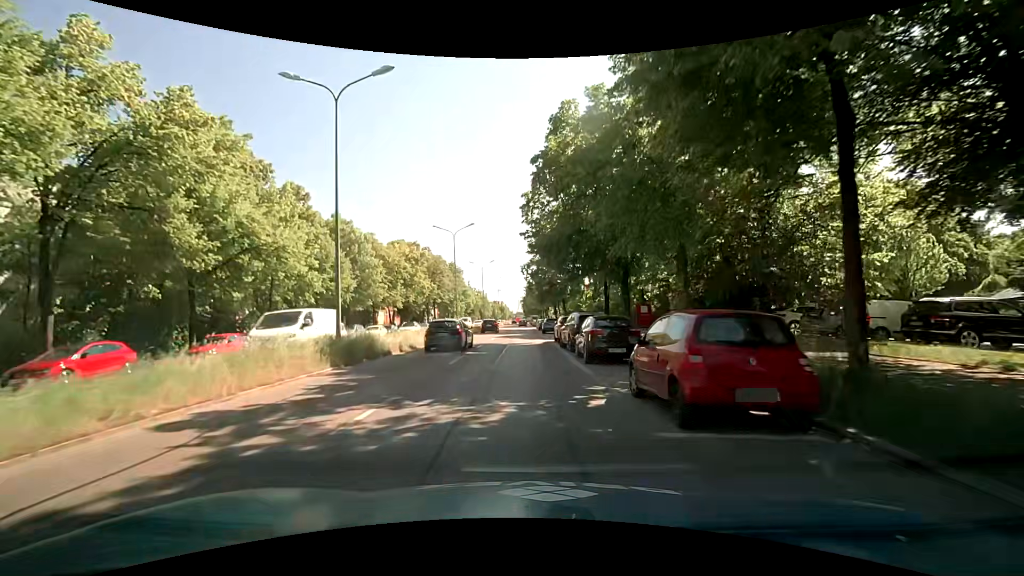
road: primary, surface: asphalt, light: Day
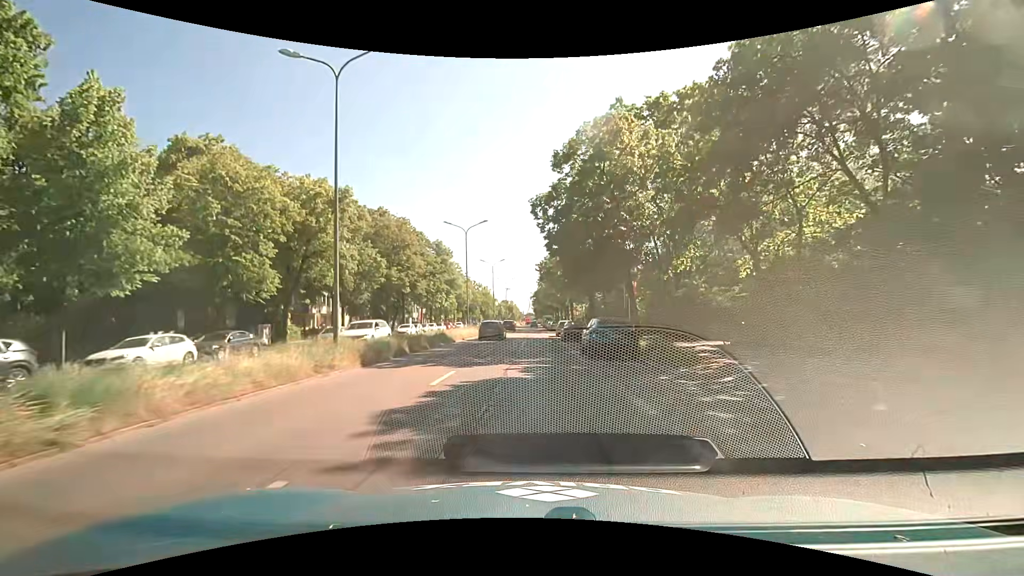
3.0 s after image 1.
(-0.8, +32.1) m; -1°
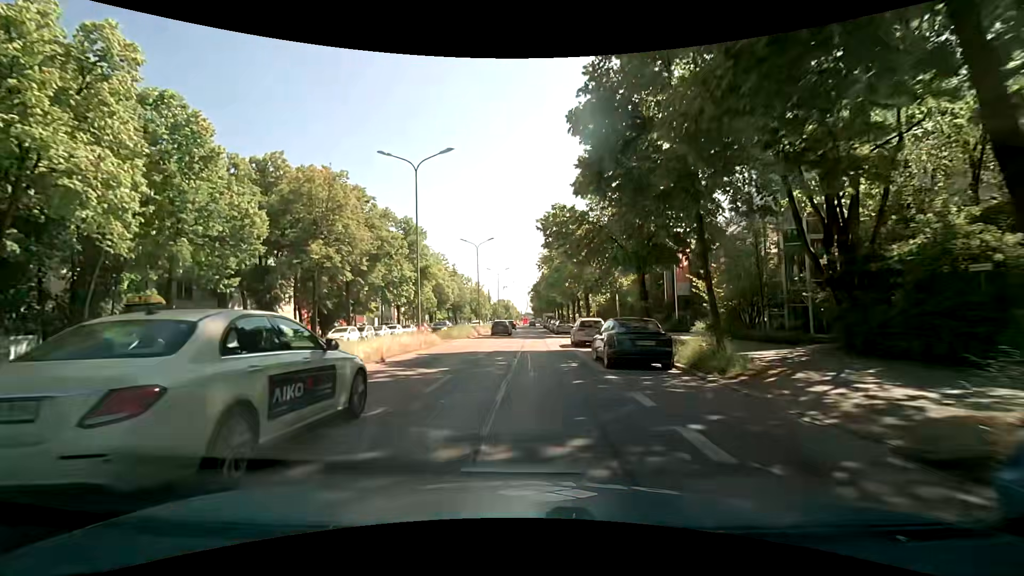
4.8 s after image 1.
(0.0, +19.6) m; -1°
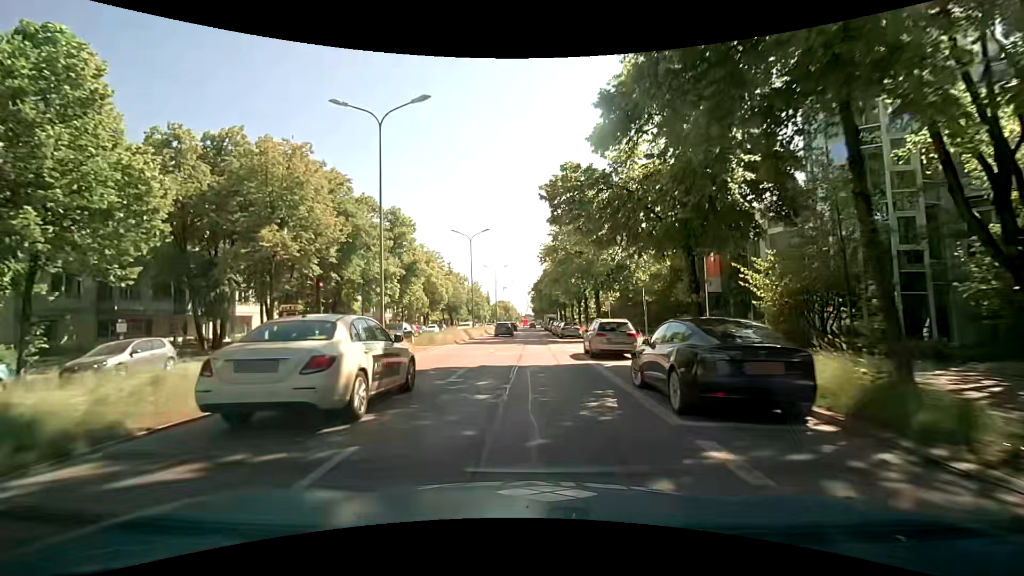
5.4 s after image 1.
(+0.1, +6.7) m; +1°
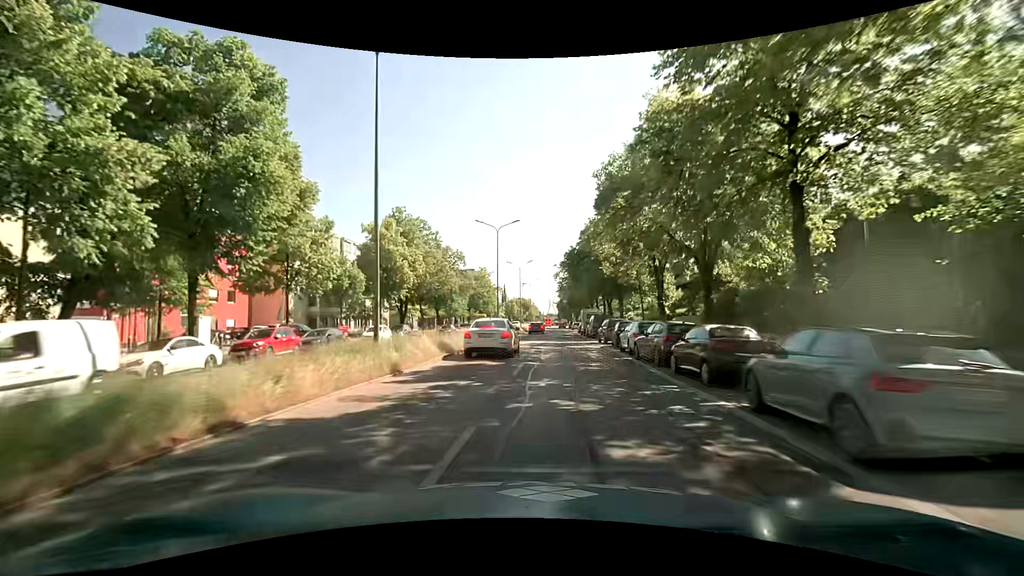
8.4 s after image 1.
(-0.6, +36.0) m; -3°
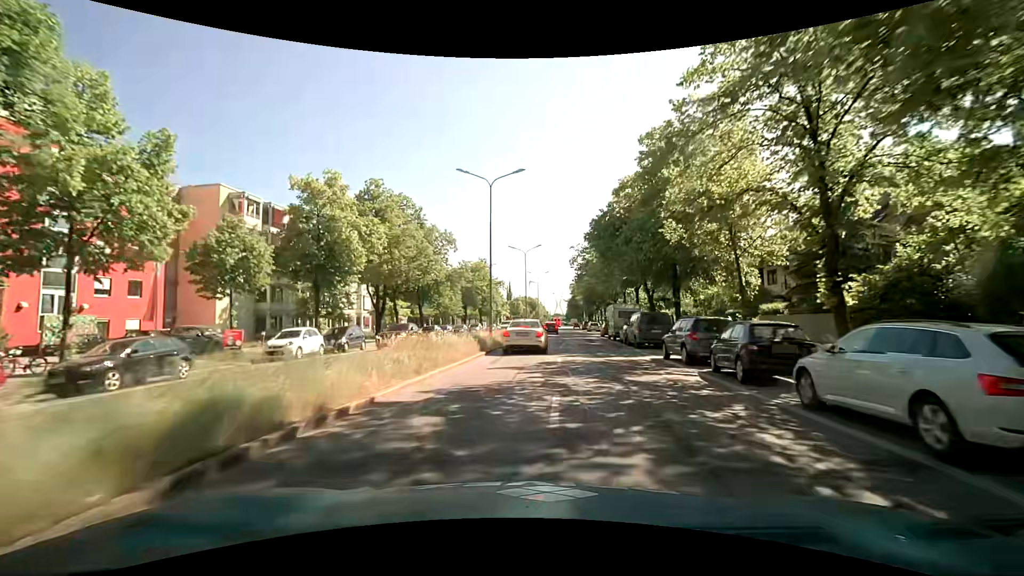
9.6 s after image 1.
(-0.1, +15.4) m; -1°
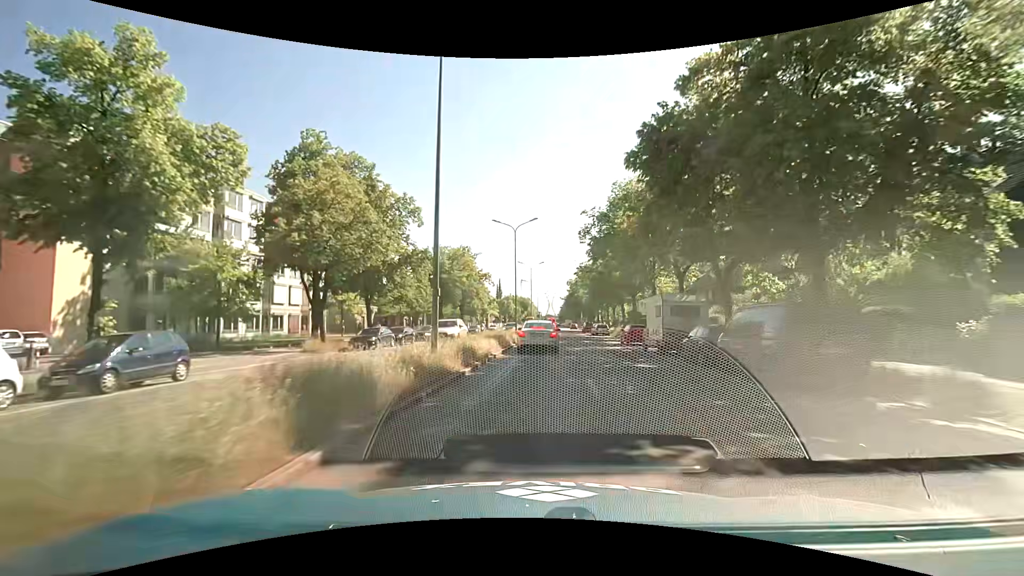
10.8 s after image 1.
(+0.1, +15.9) m; +1°
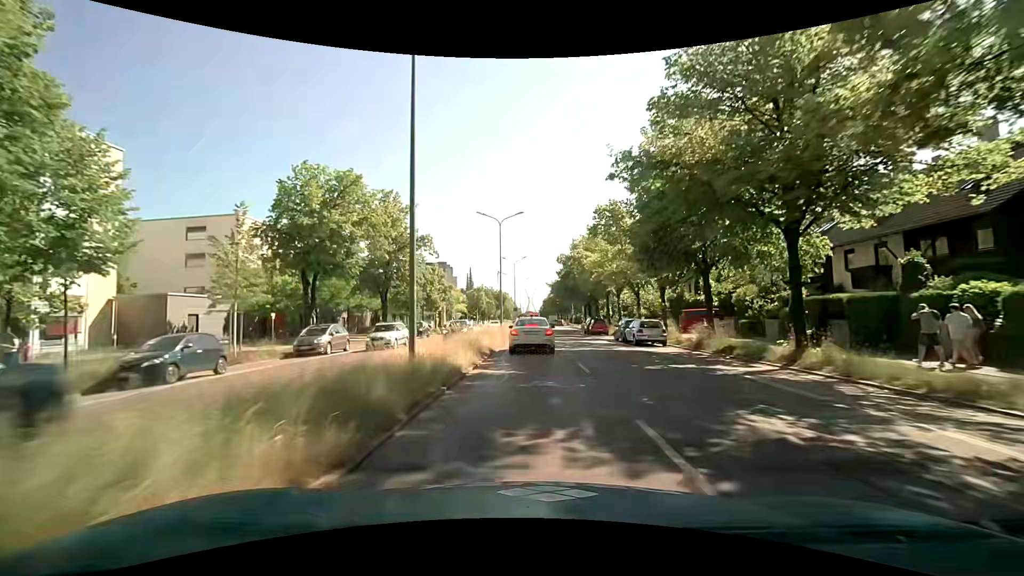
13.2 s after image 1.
(+0.9, +32.7) m; +2°
(0, +10) (0, +20) (0, +30) (0, +40) (+1, +50) (+1, +60) (+1, +70) (+2, +80) (+3, +90) (+3, +100) m
